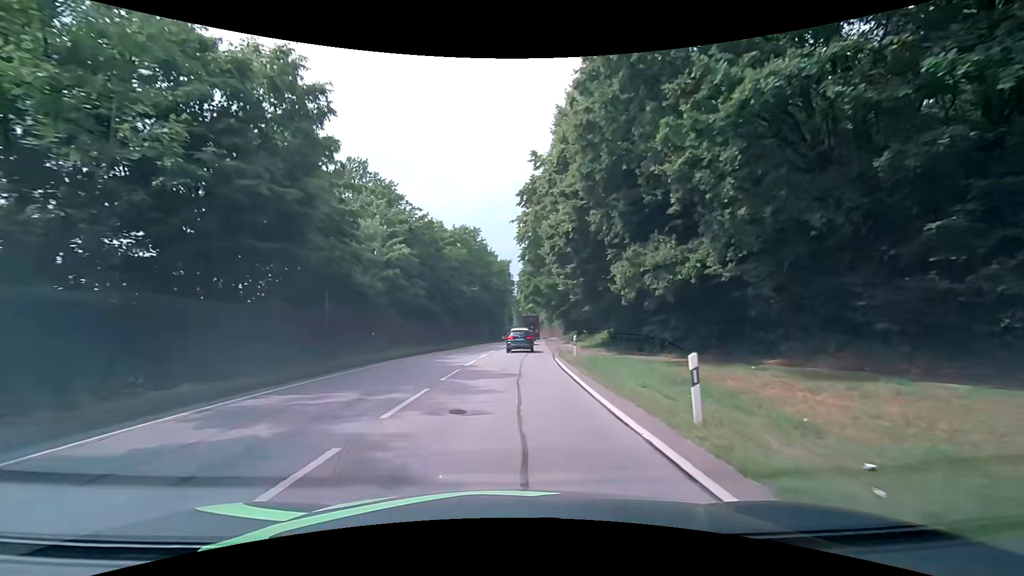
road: primary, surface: asphalt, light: Day
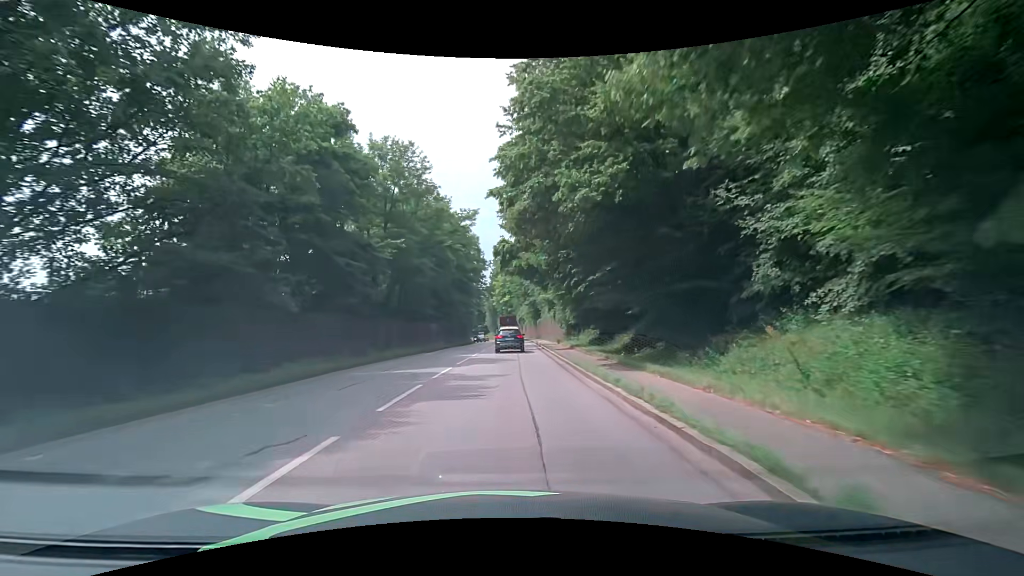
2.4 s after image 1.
(+0.8, +29.3) m; +2°
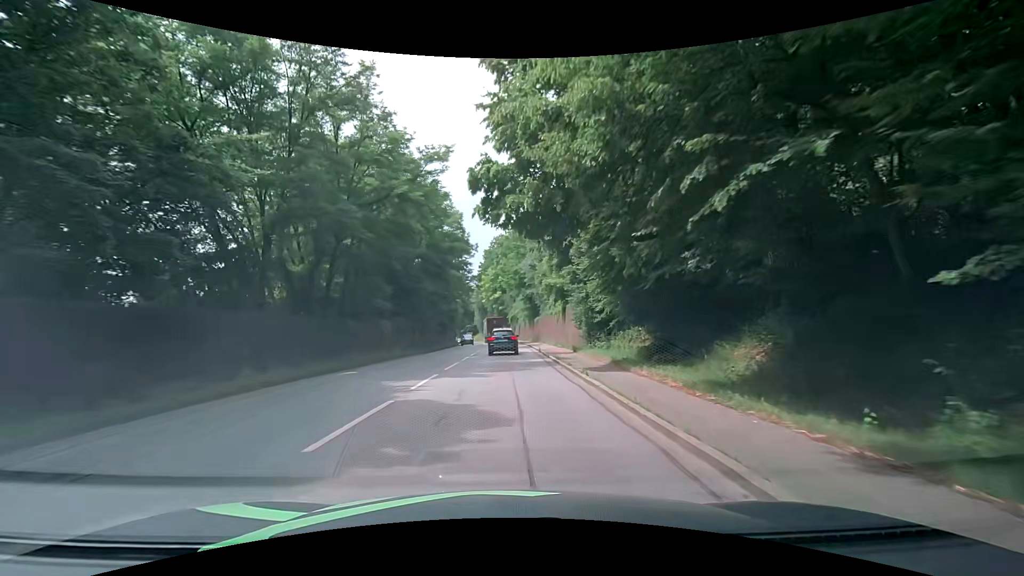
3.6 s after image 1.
(+0.3, +14.7) m; +2°
